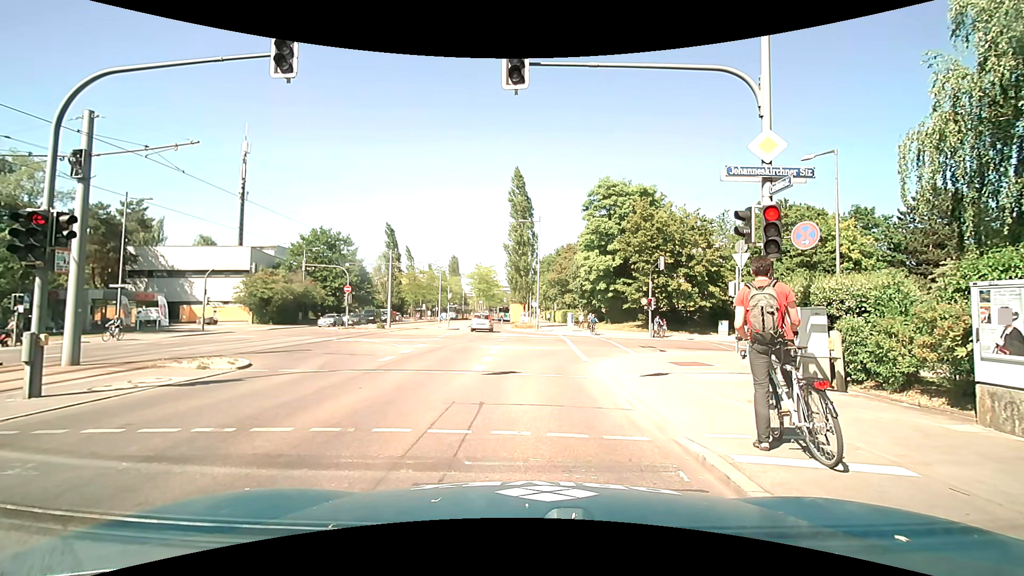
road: secondary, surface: asphalt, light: Day
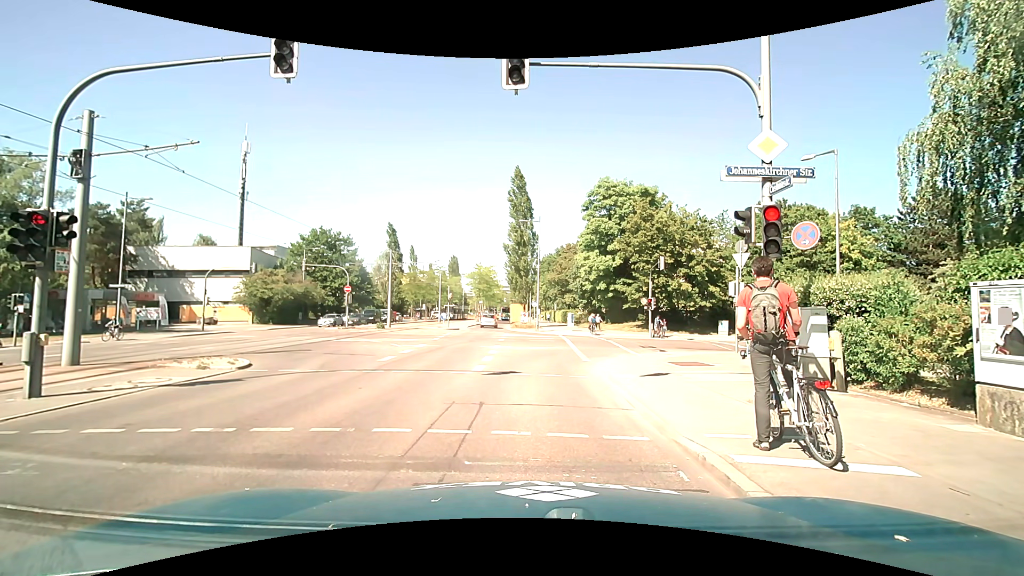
(0.0, 0.0) m; 0°
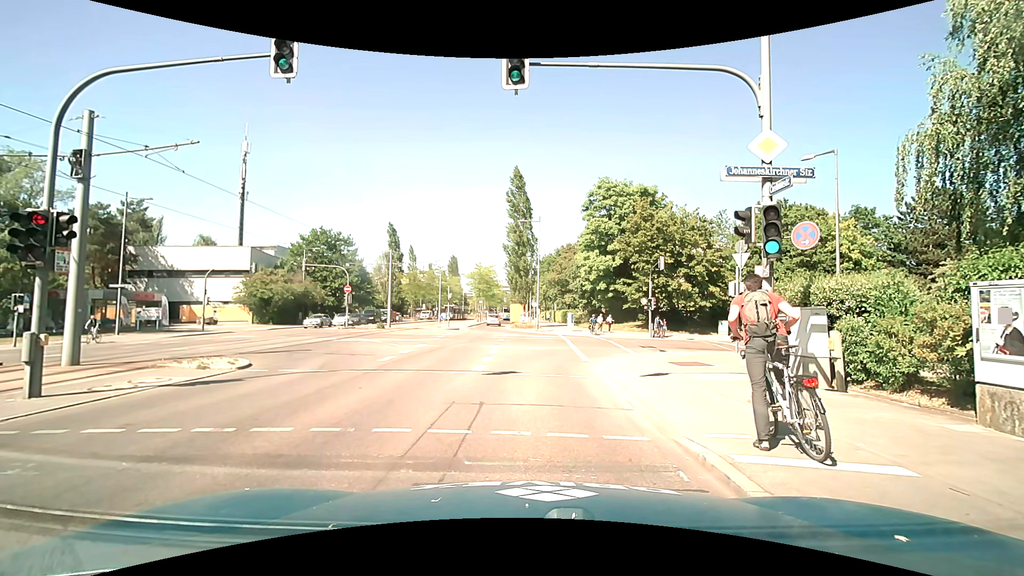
(0.0, 0.0) m; 0°
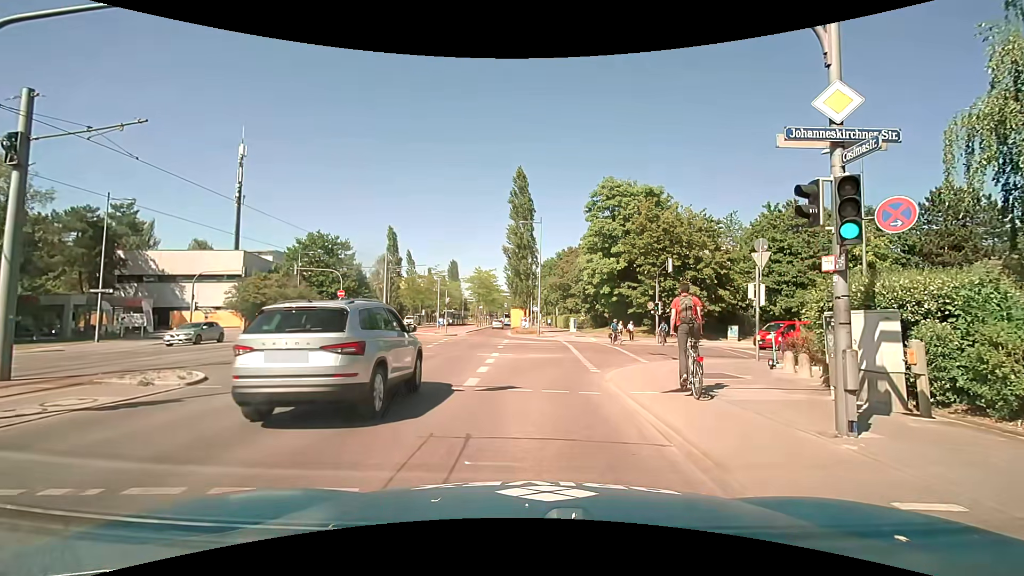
(0.0, +2.0) m; +1°
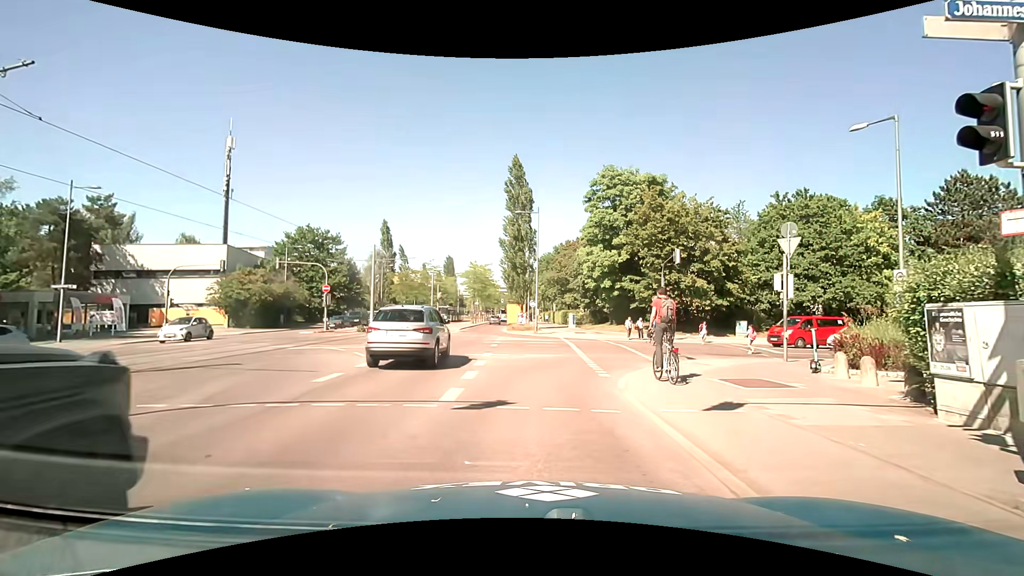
(-0.1, +2.6) m; -1°
